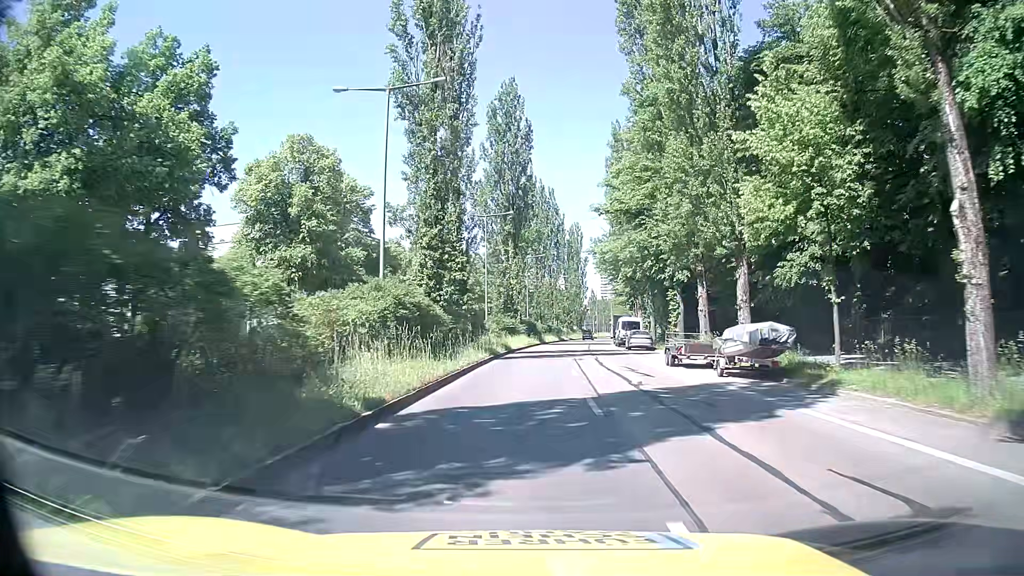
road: secondary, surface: asphalt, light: Day
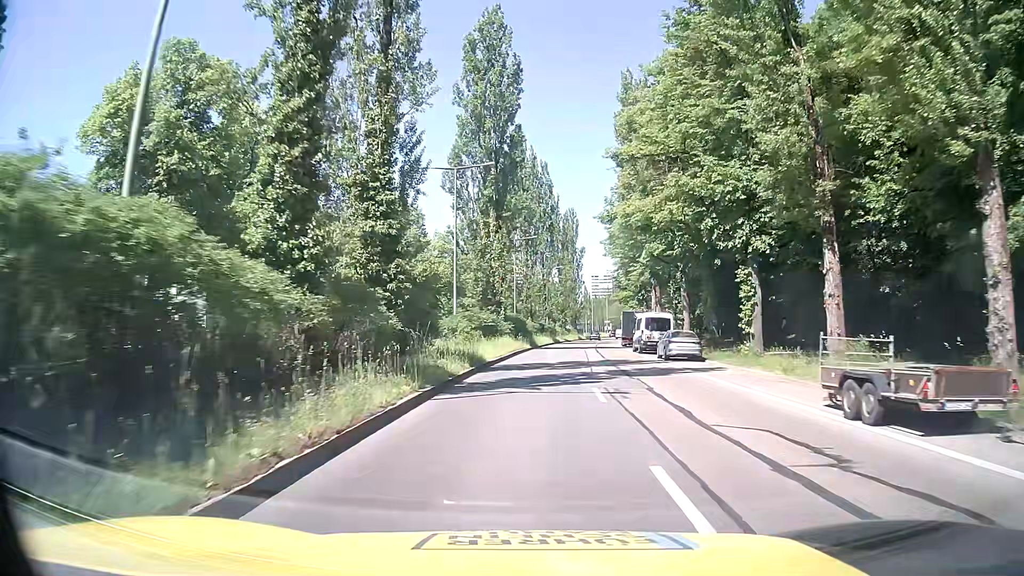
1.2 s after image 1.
(+0.3, +16.2) m; +1°
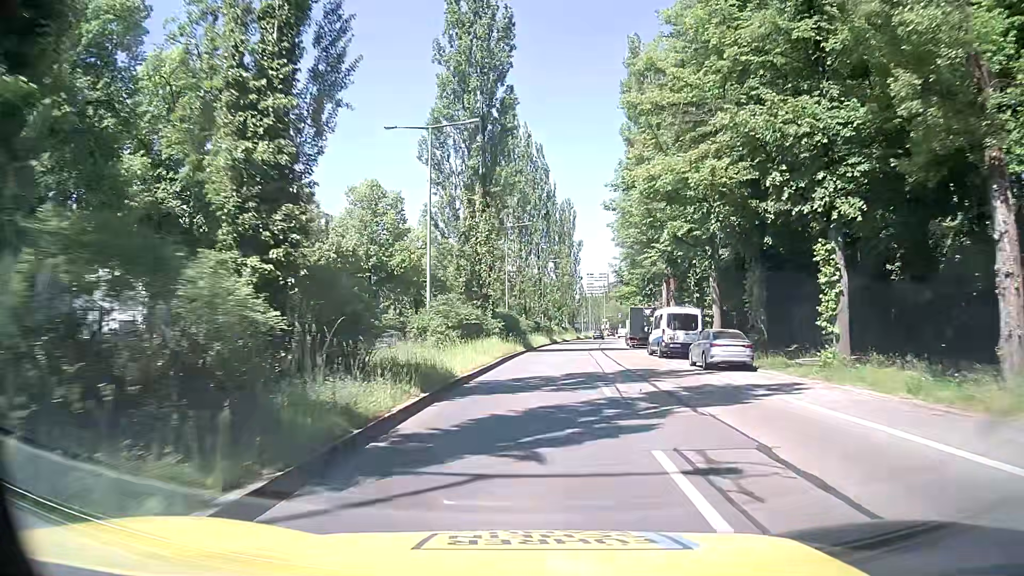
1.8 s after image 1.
(0.0, +8.1) m; 0°
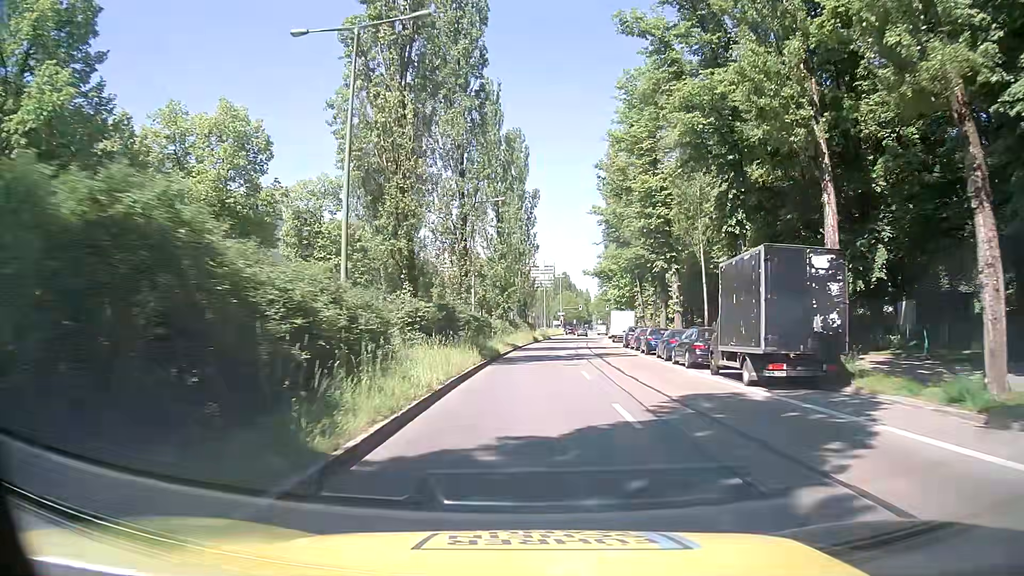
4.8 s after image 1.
(+1.6, +40.6) m; +5°
